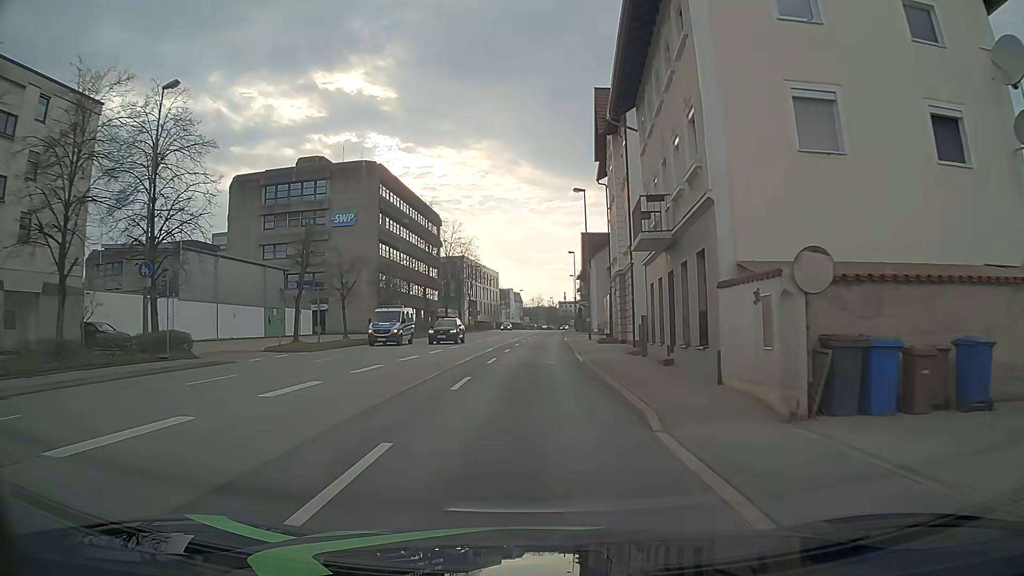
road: primary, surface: asphalt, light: Day
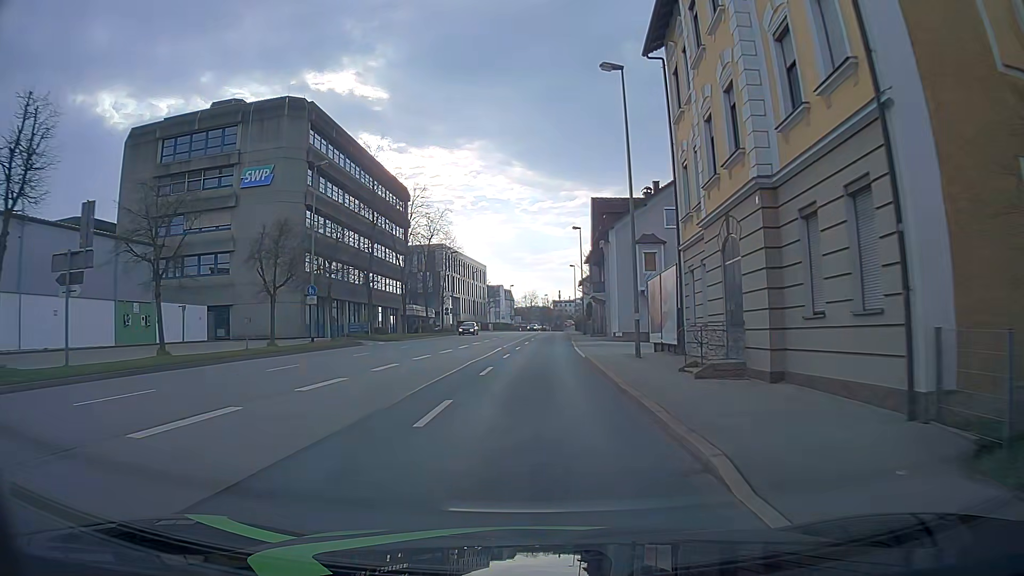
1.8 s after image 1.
(+0.2, +22.5) m; +1°
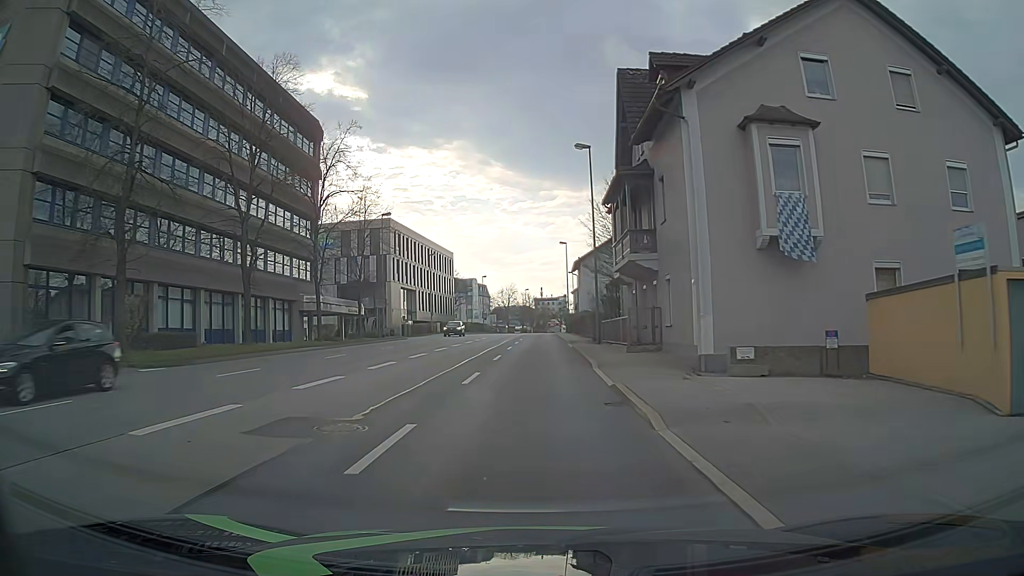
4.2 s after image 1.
(+0.5, +29.8) m; +2°
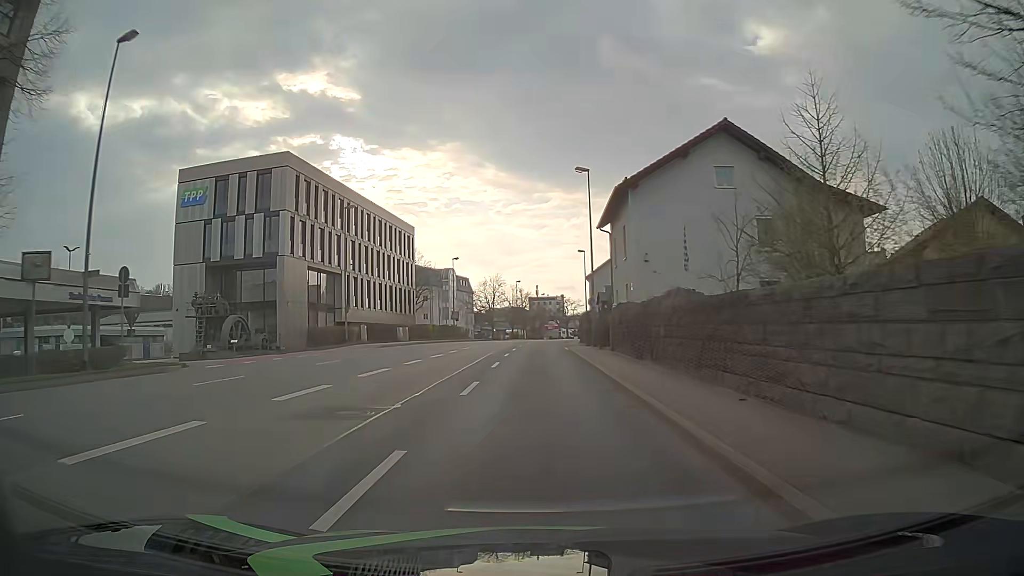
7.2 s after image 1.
(-0.1, +37.7) m; 0°
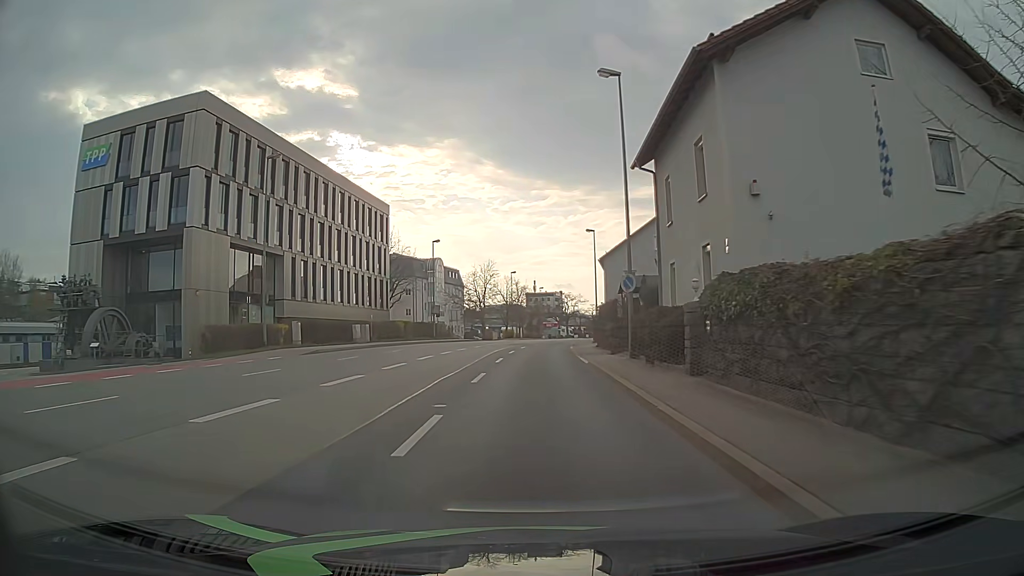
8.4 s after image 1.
(0.0, +15.2) m; 0°
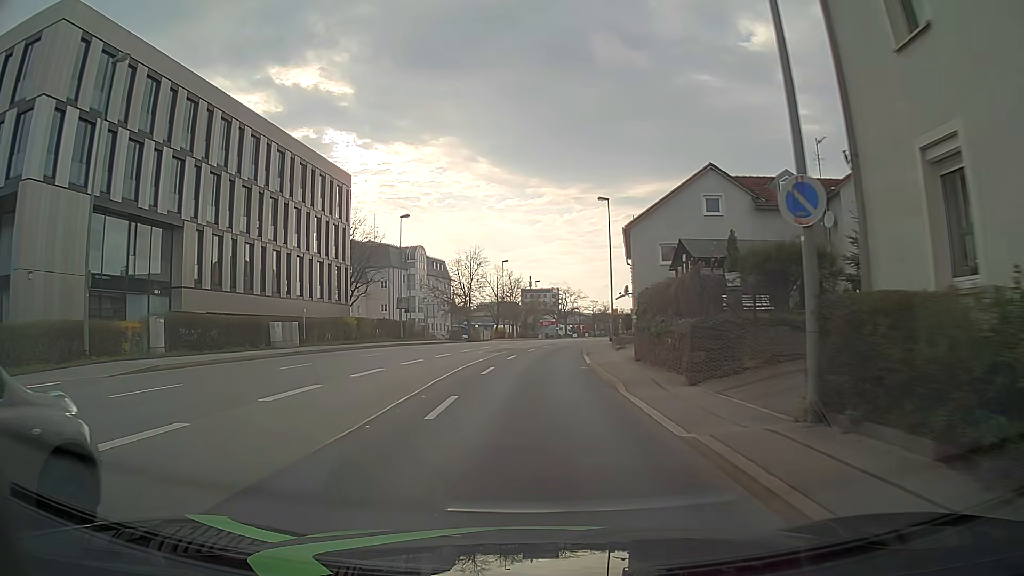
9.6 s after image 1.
(+0.1, +15.3) m; +1°
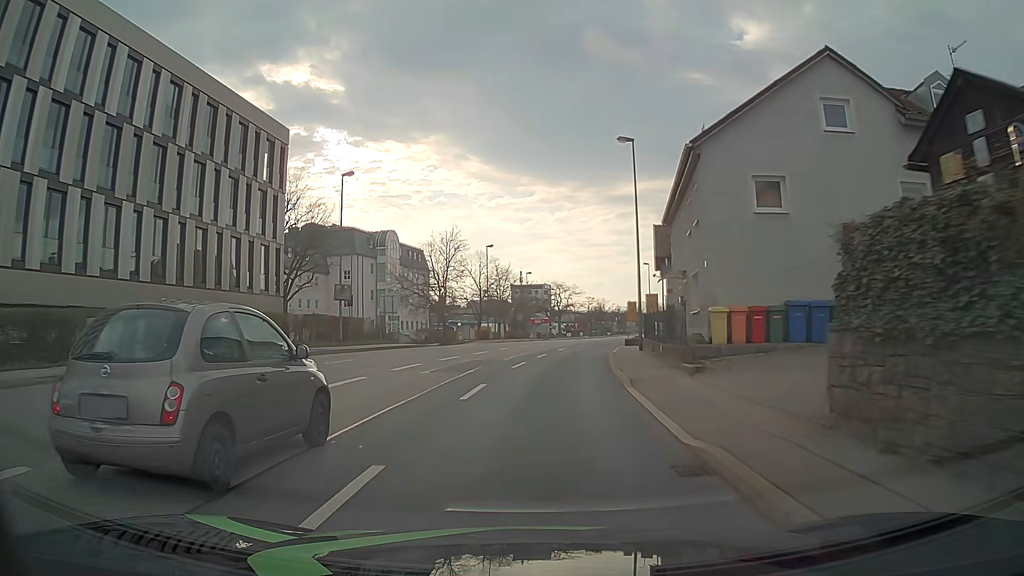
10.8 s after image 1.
(-0.1, +15.3) m; -1°
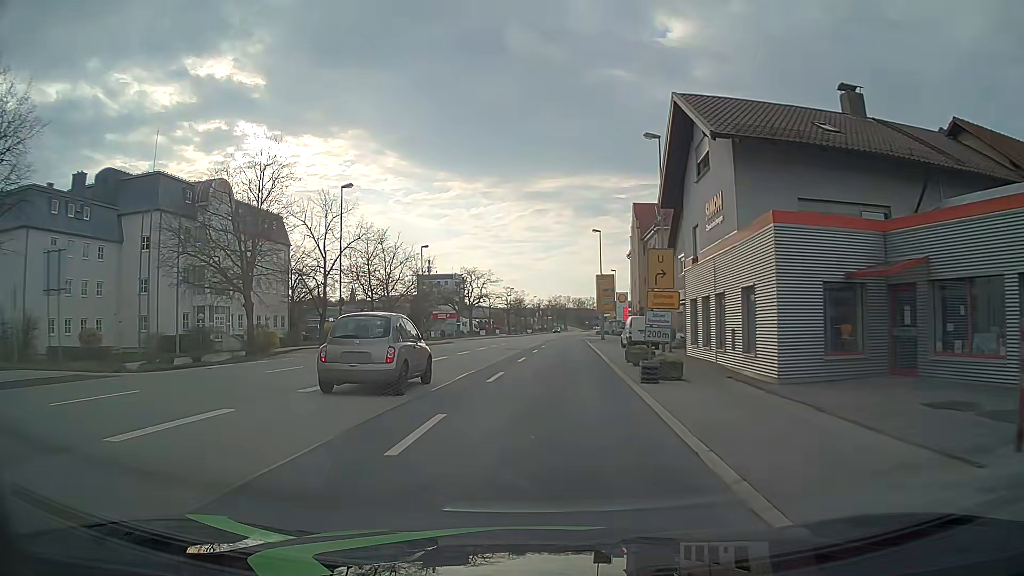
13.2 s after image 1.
(+1.8, +30.6) m; +7°
(0, +10) (+1, +20) (+1, +30) (+1, +40) (+2, +50) (+2, +60) (+3, +70) (+4, +80) (+4, +90) (+5, +100) m
